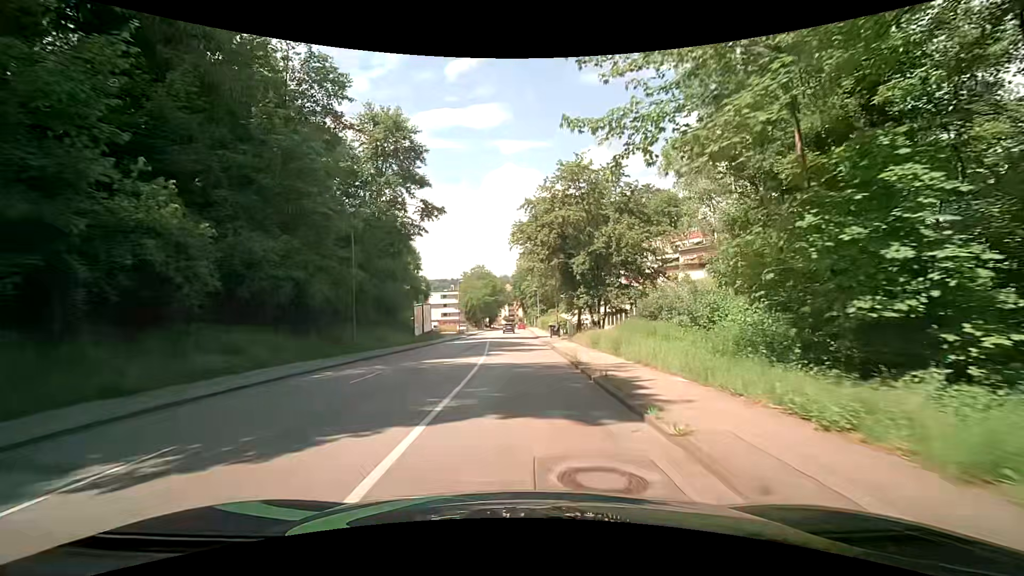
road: tertiary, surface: asphalt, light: Day
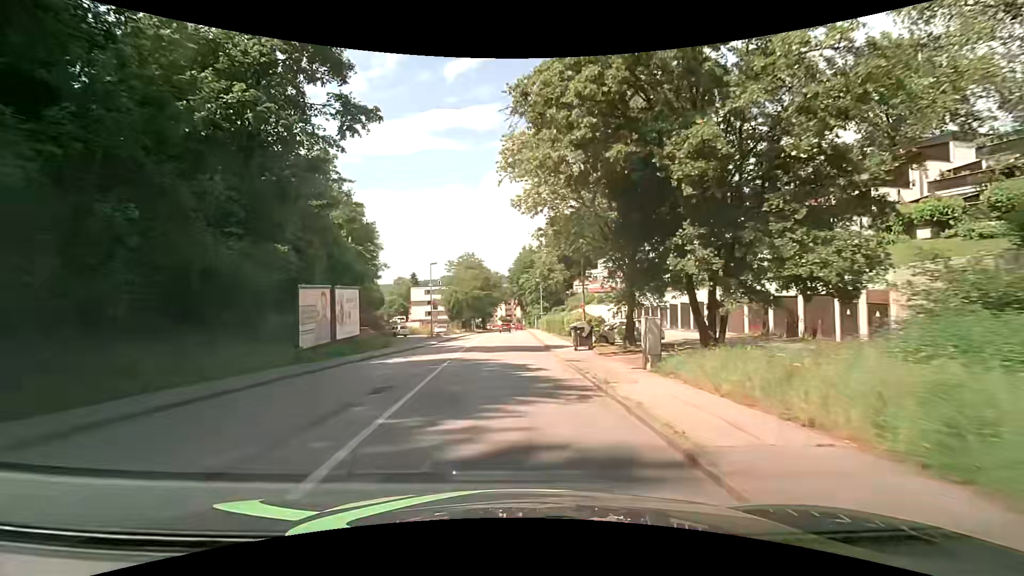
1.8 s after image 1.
(+0.1, +22.4) m; 0°
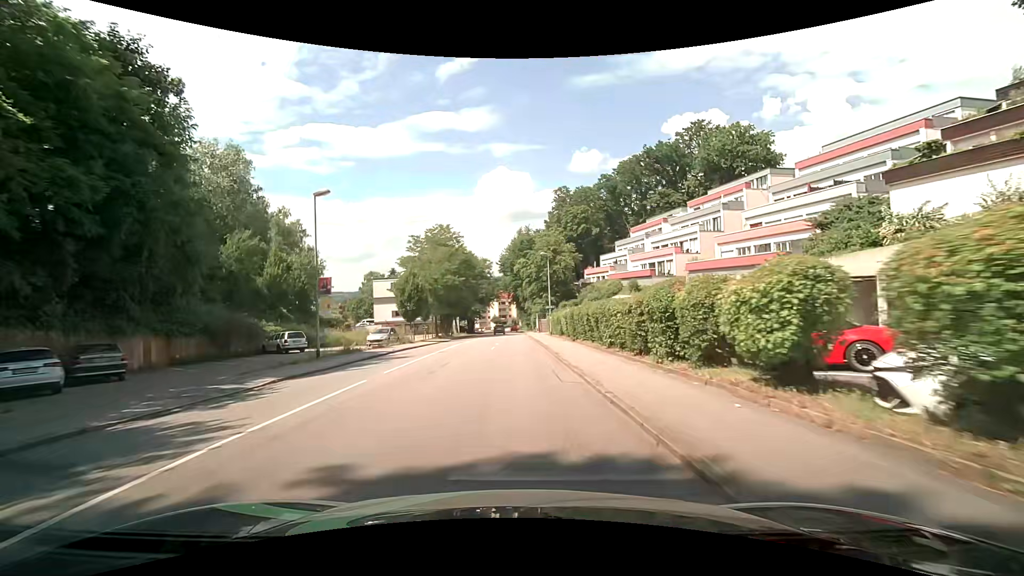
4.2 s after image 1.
(+0.1, +29.4) m; +1°
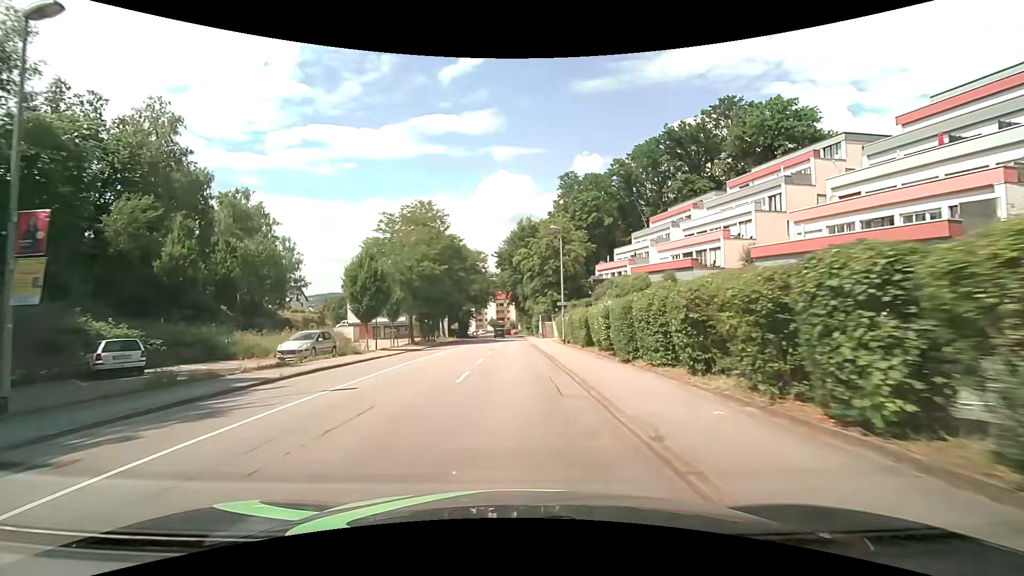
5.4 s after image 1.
(0.0, +14.6) m; 0°
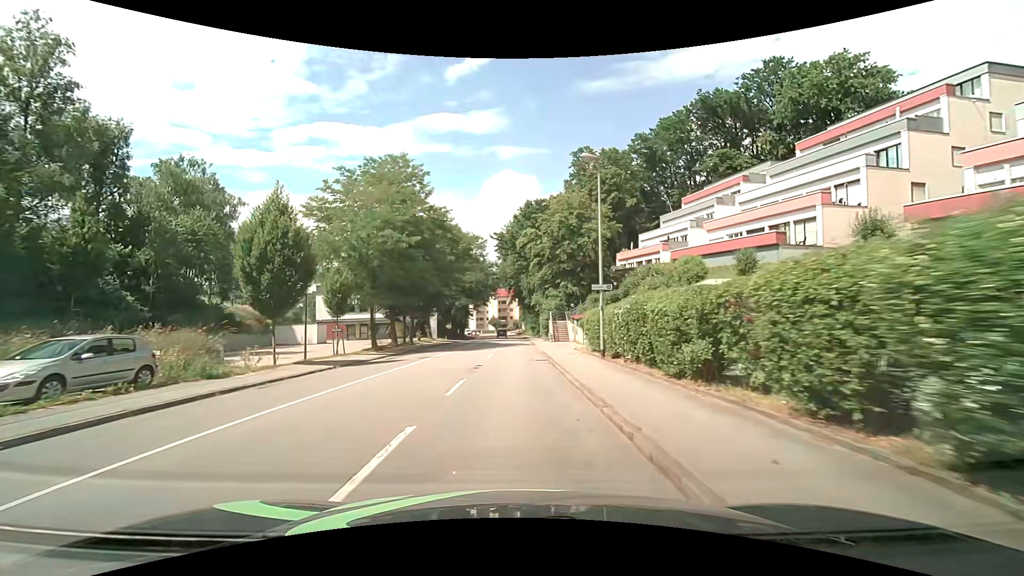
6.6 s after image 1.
(-0.1, +14.6) m; 0°
